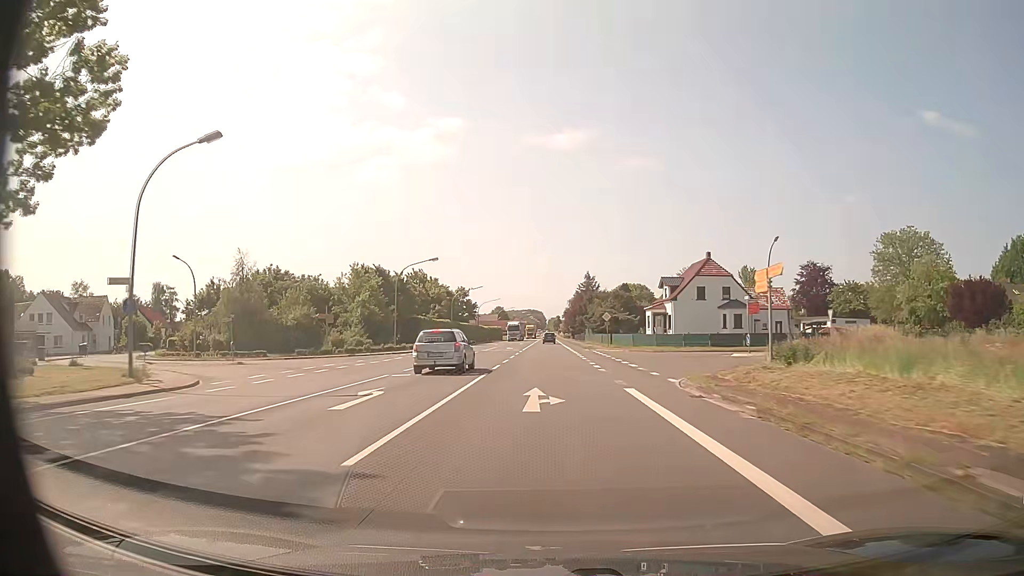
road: primary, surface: asphalt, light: Day
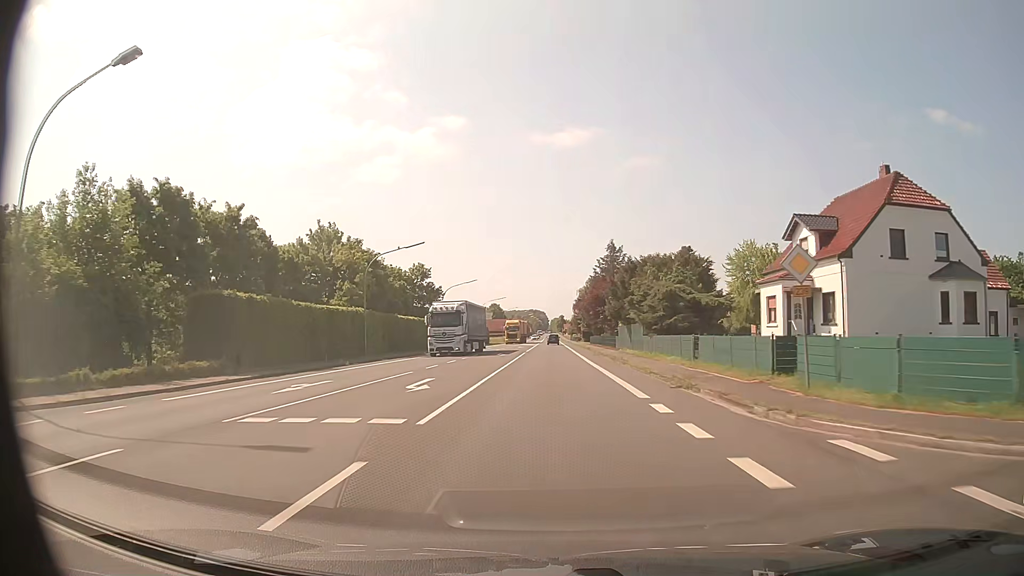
(-0.1, +45.2) m; 0°
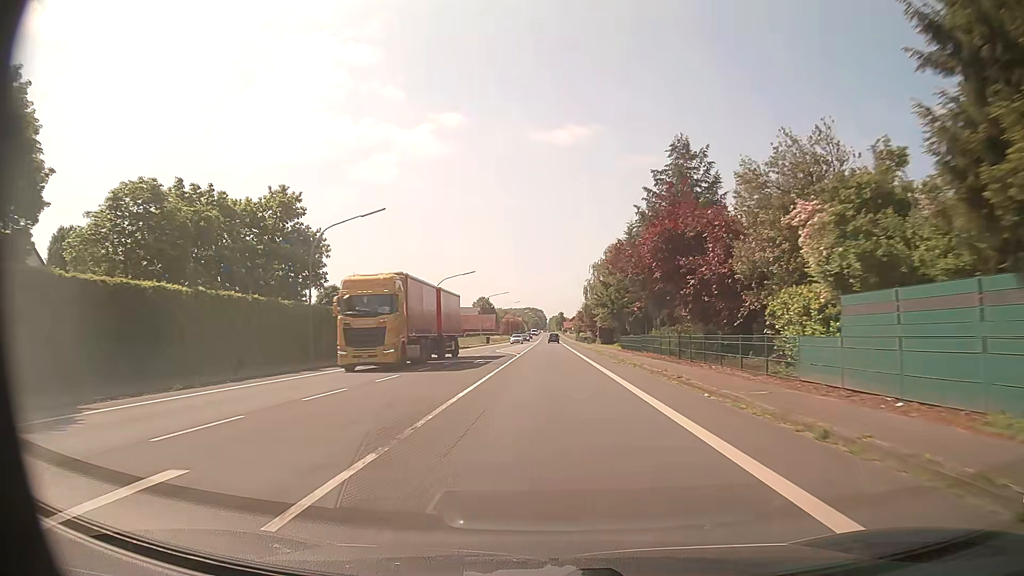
(+0.1, +45.2) m; 0°
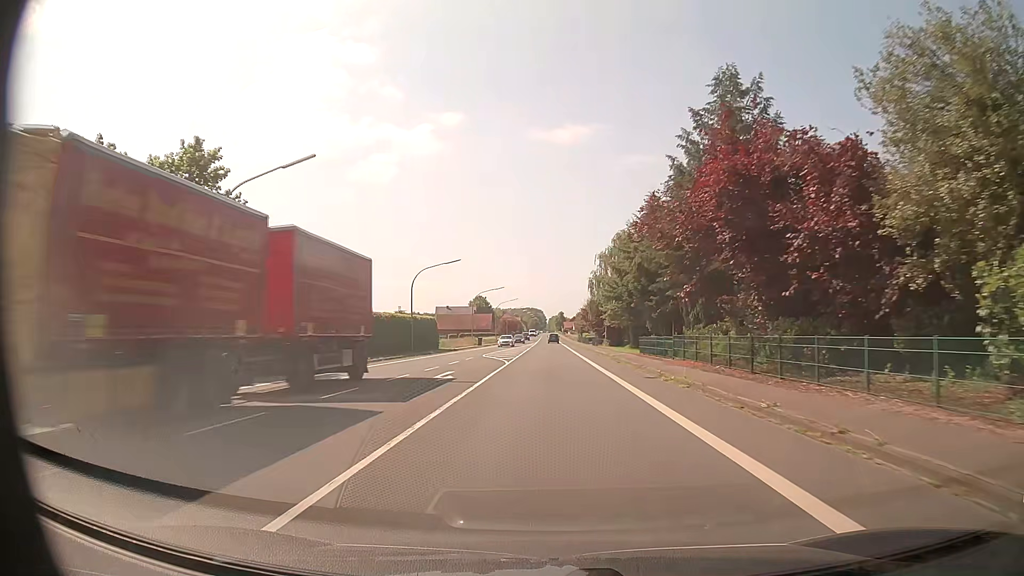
(0.0, +11.3) m; 0°
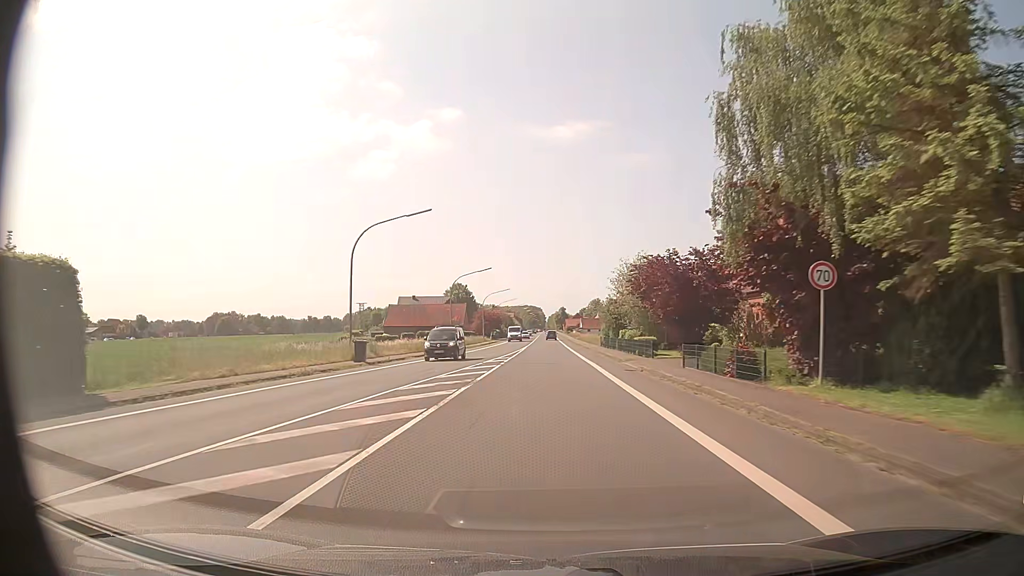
(+0.1, +56.5) m; 0°
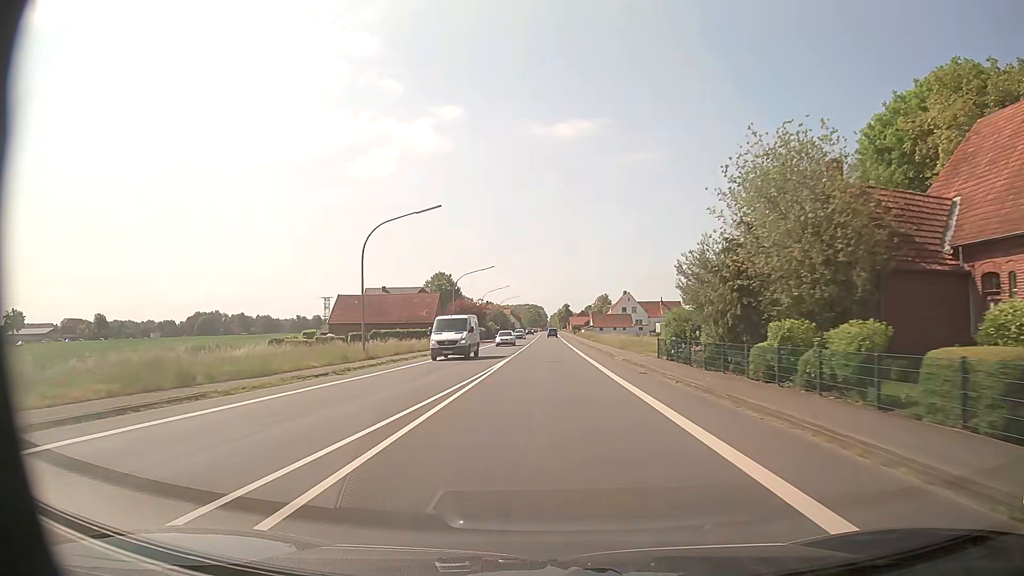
(-0.1, +33.9) m; 0°
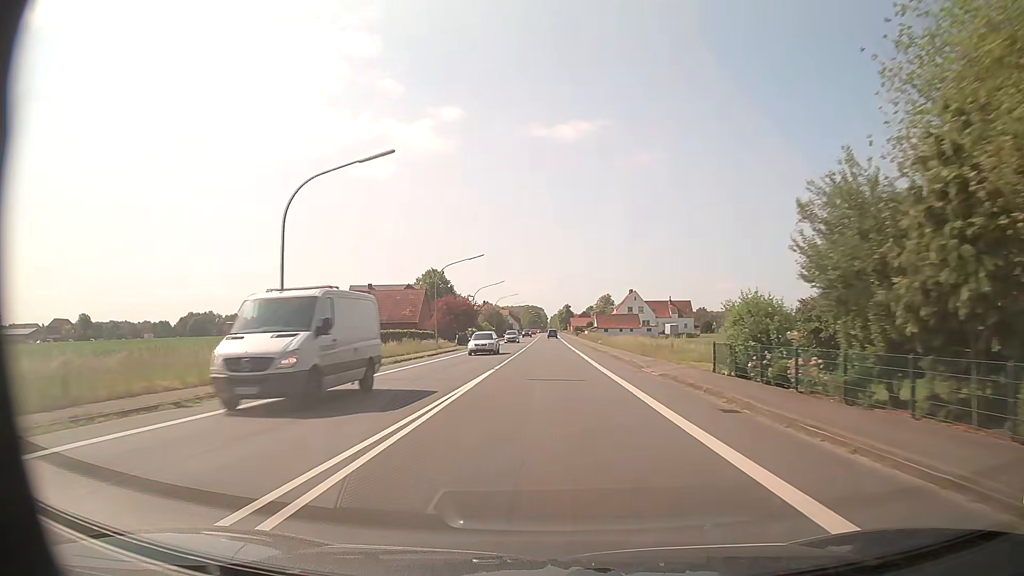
(0.0, +11.3) m; 0°
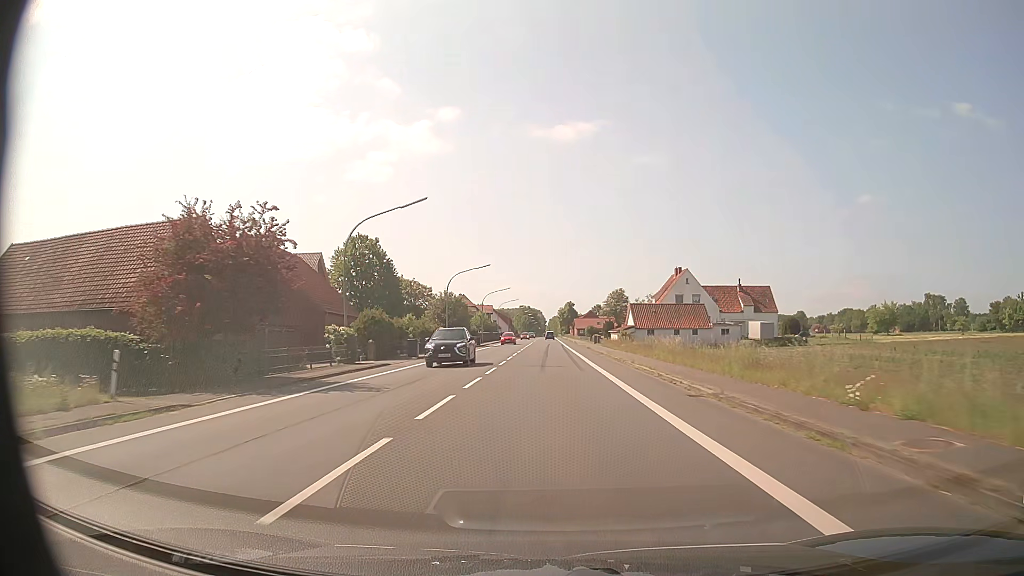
(+0.1, +56.2) m; 0°
(0, +10) (0, +20) (0, +30) (0, +40) (0, +50) (0, +60) (0, +70) (0, +80) (0, +90) (0, +100) m
